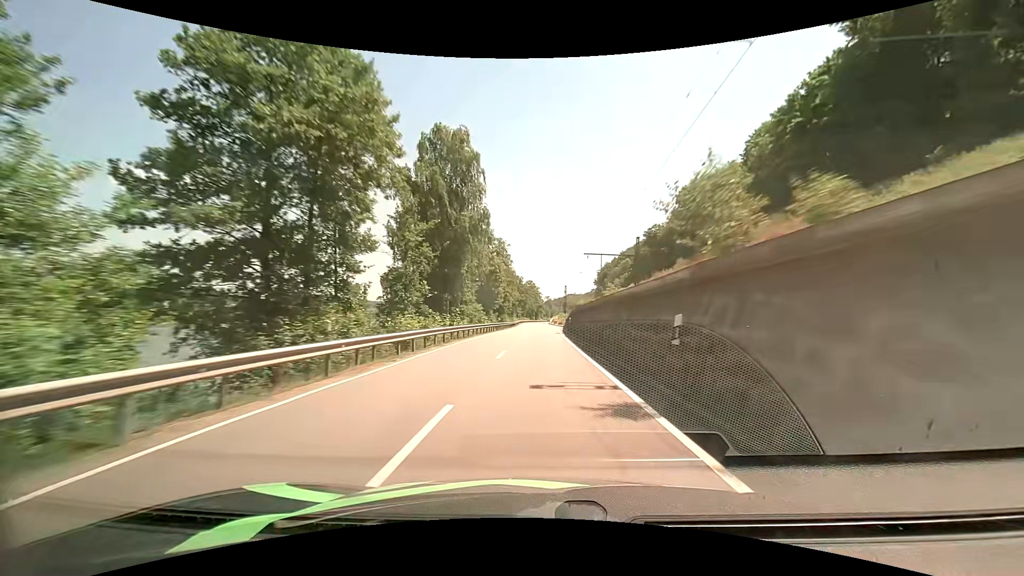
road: primary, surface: asphalt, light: Day
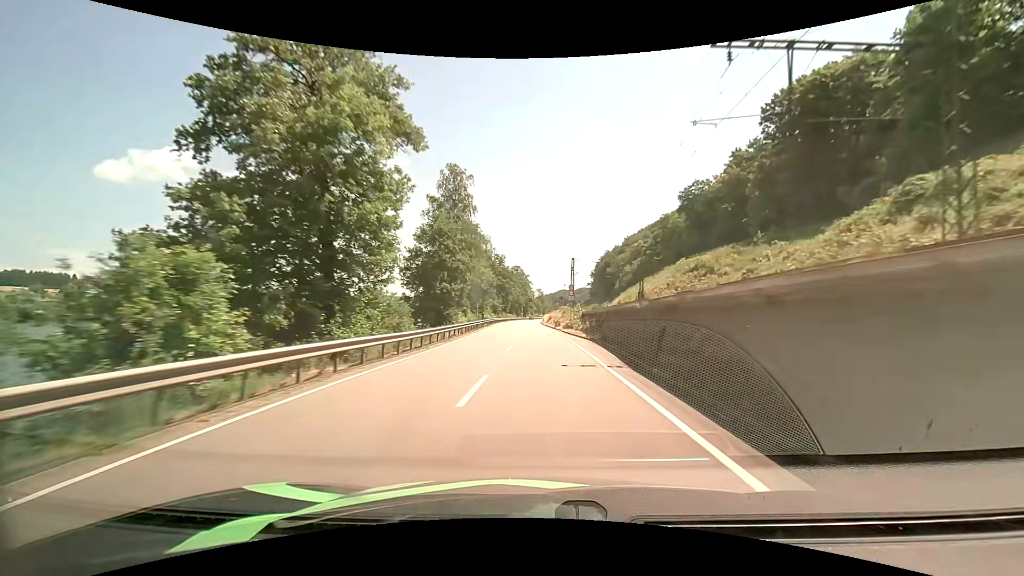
(+0.6, +55.5) m; +1°
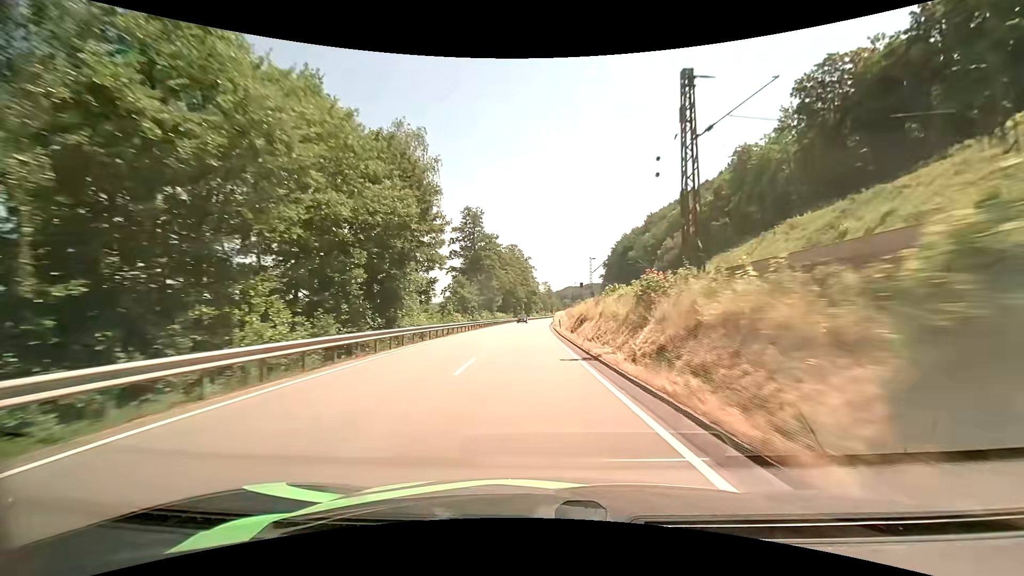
(0.0, +56.1) m; 0°
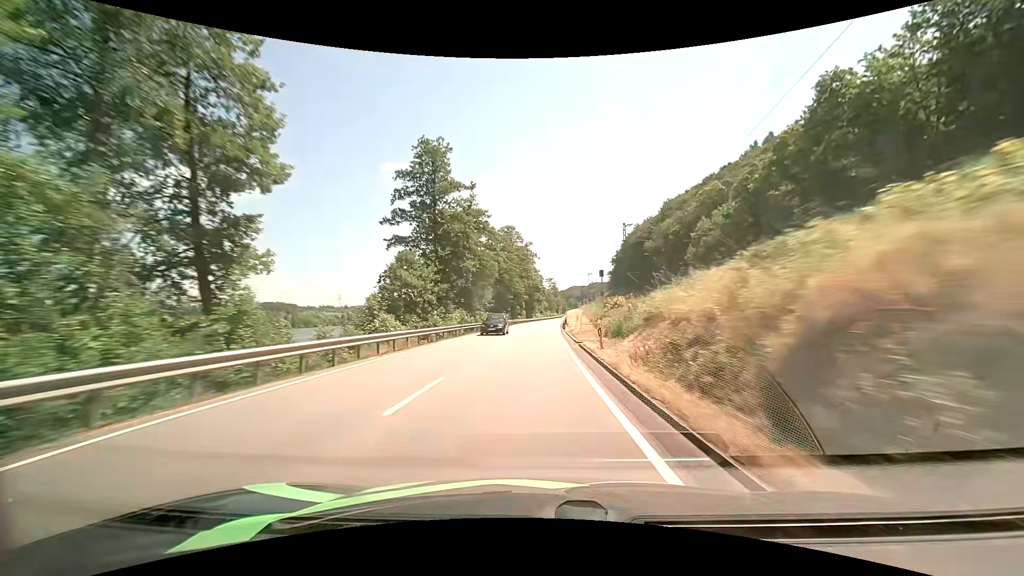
(-0.1, +28.1) m; 0°
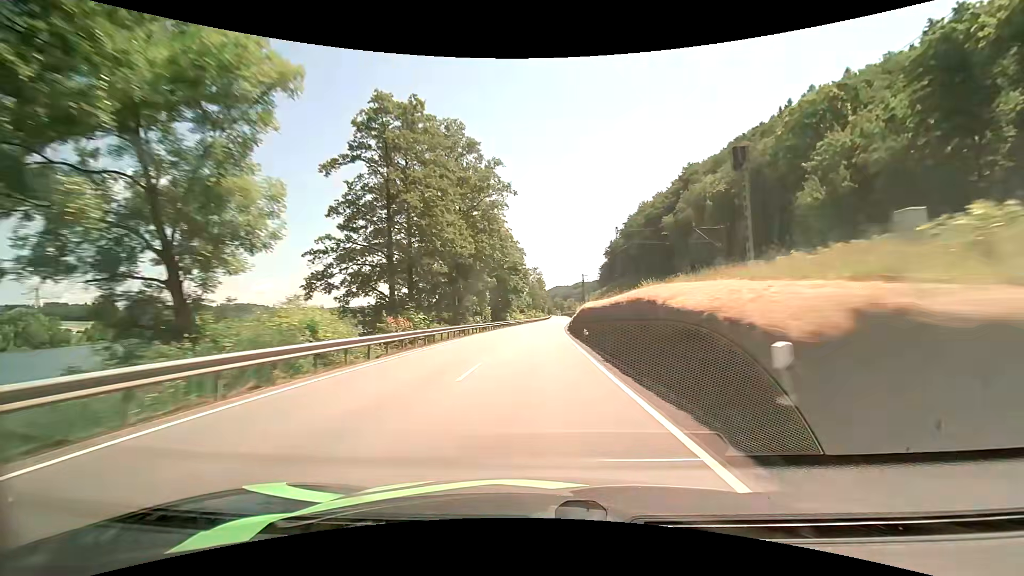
(+0.3, +55.7) m; +2°
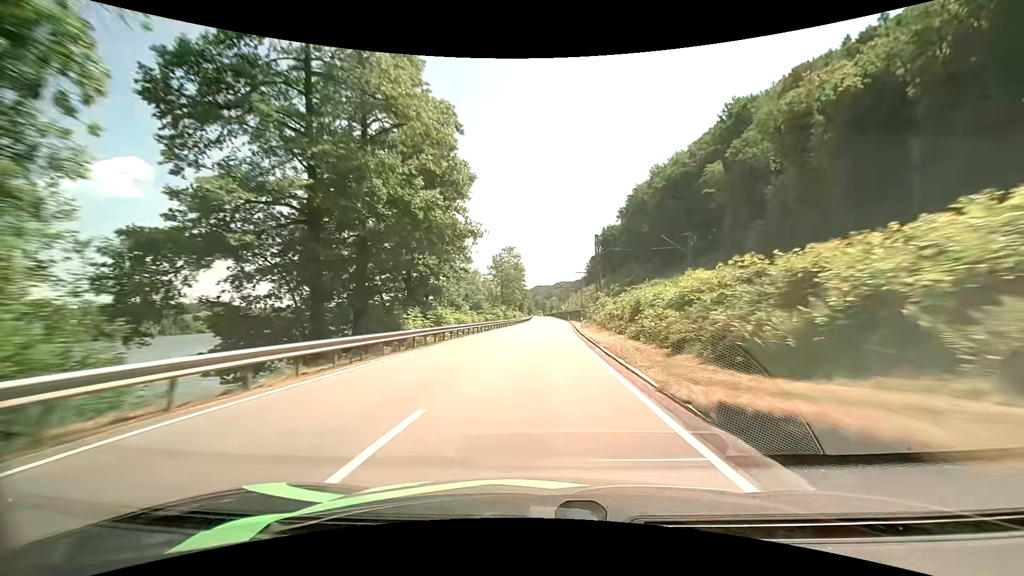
(+1.0, +55.1) m; +2°
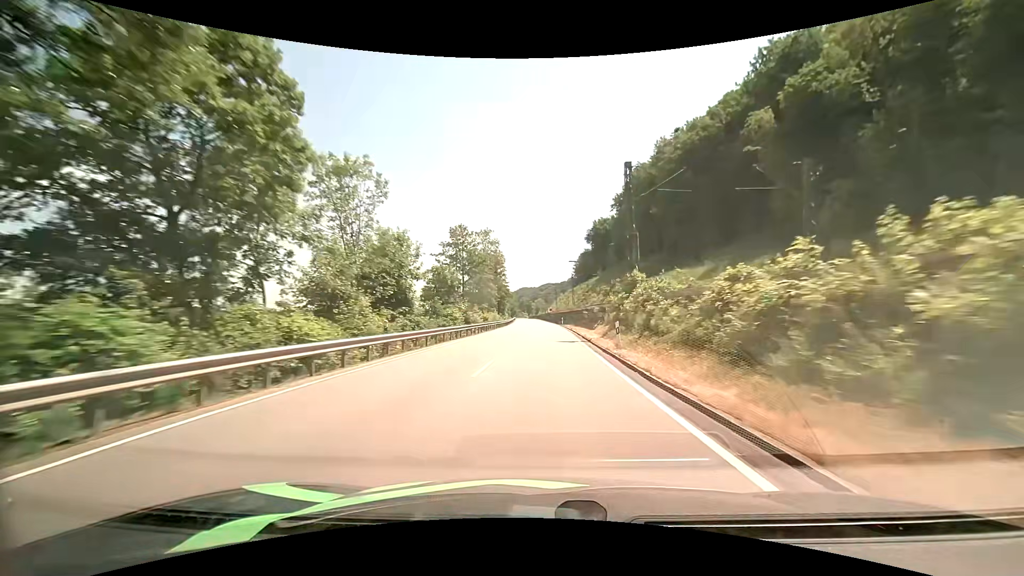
(+0.6, +27.4) m; +2°
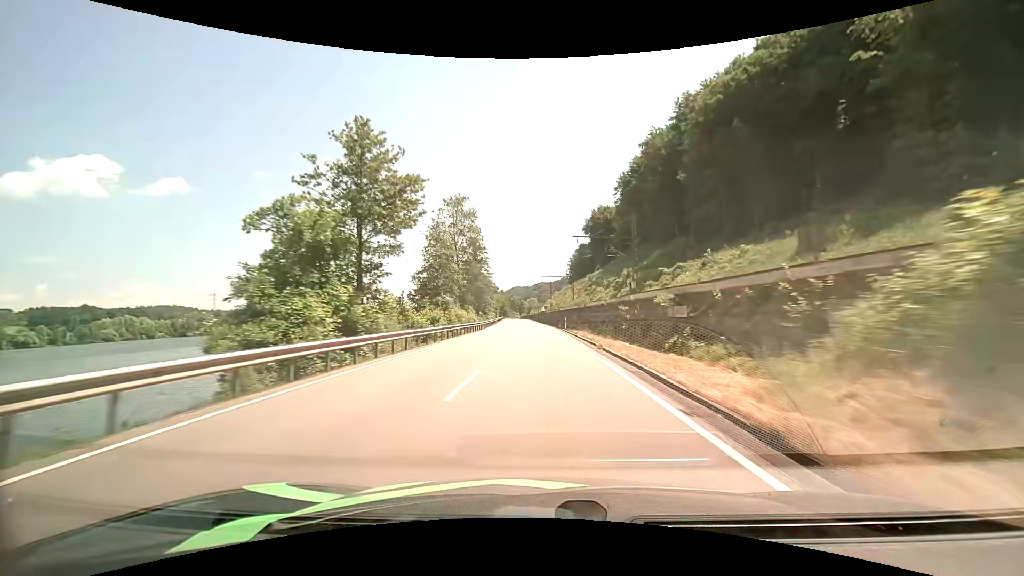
(+0.4, +27.1) m; +1°
(0, +10) (0, +20) (0, +30) (0, +40) (-1, +50) (-1, +60) (-1, +70) (-2, +80) (-2, +90) (-3, +100) m
